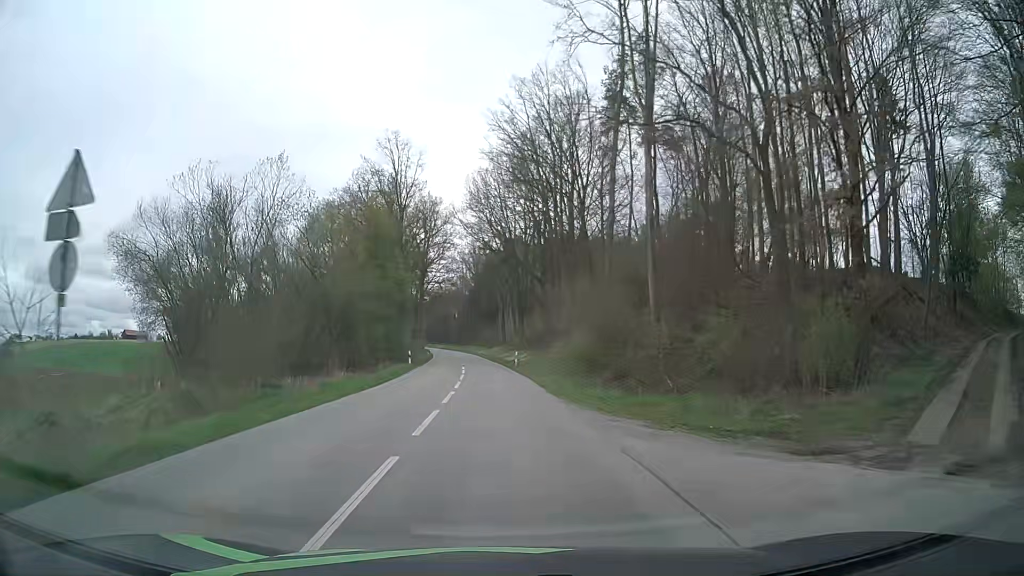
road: unclassified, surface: asphalt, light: Day
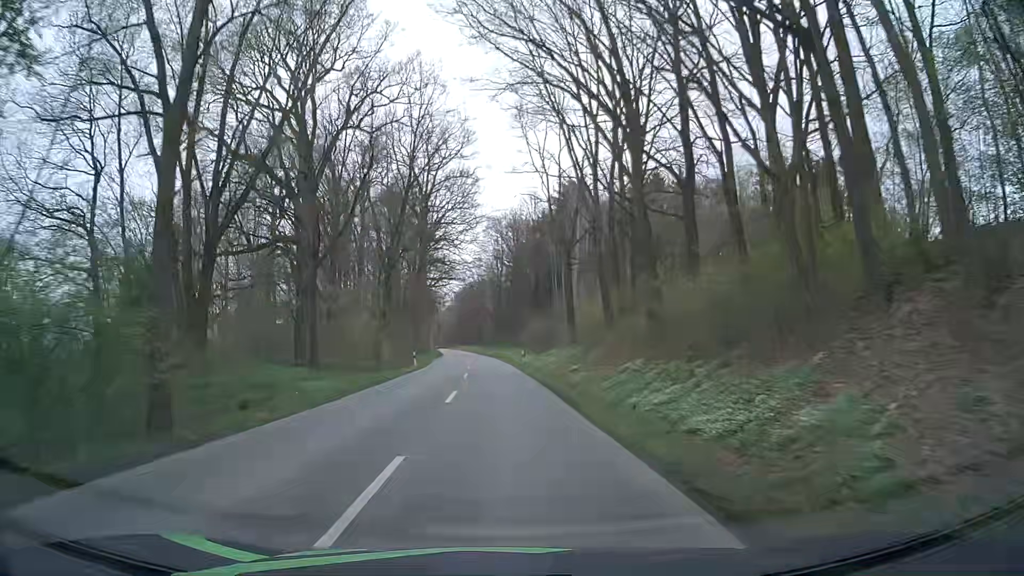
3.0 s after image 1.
(-1.7, +48.4) m; -3°
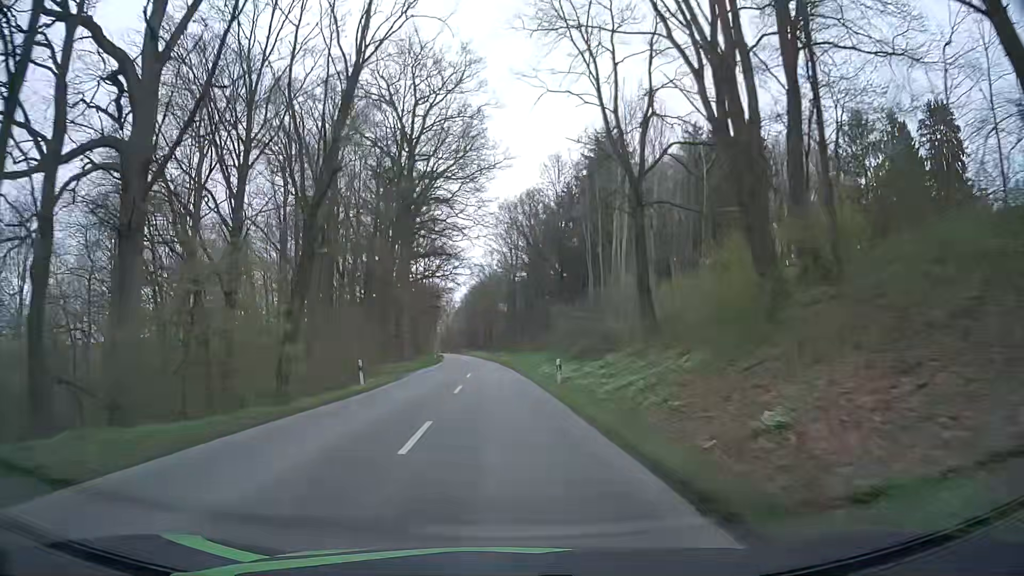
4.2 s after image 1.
(-0.3, +20.6) m; -1°
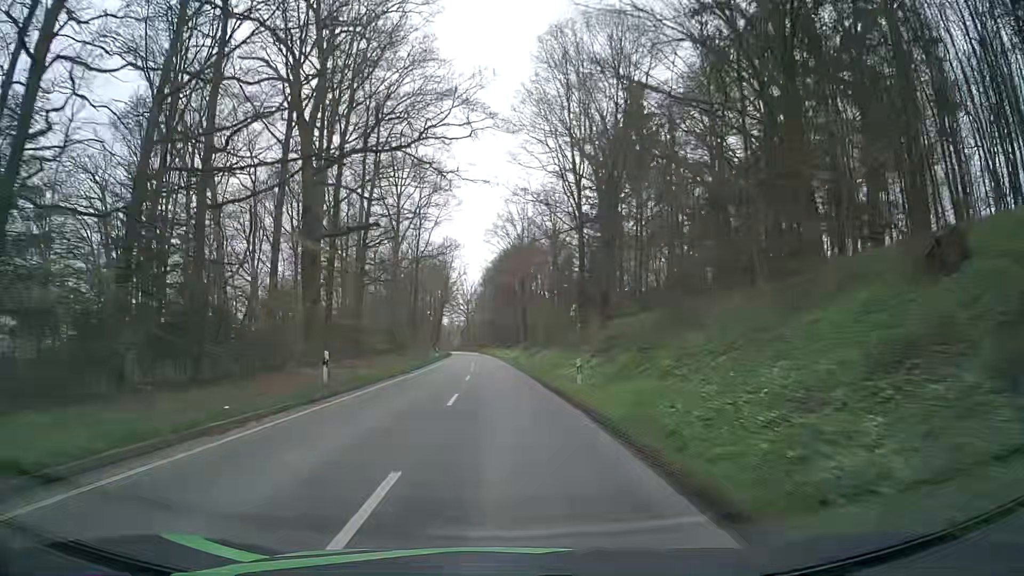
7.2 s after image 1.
(-1.5, +54.8) m; -3°
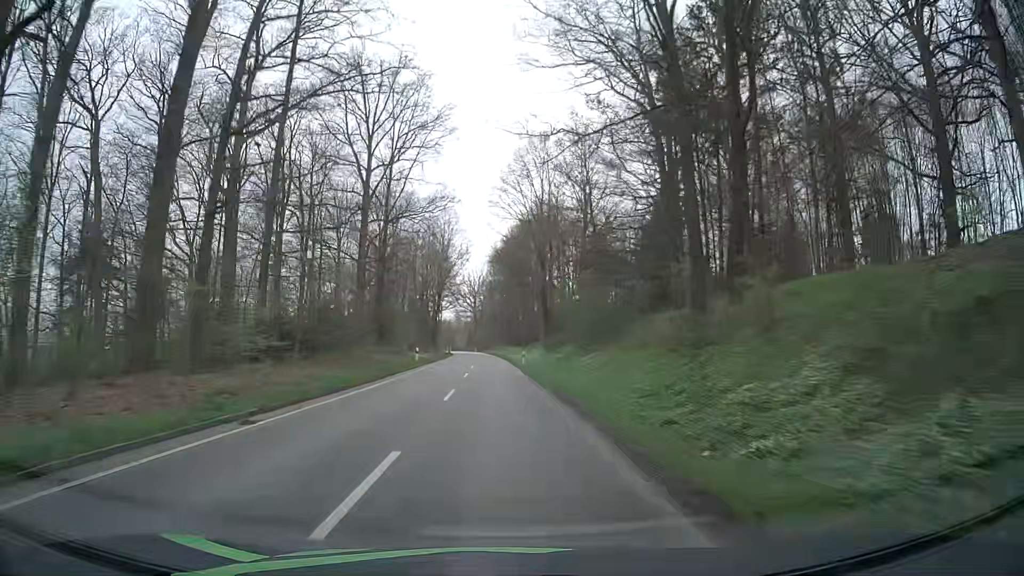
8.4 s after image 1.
(+0.1, +23.3) m; 0°
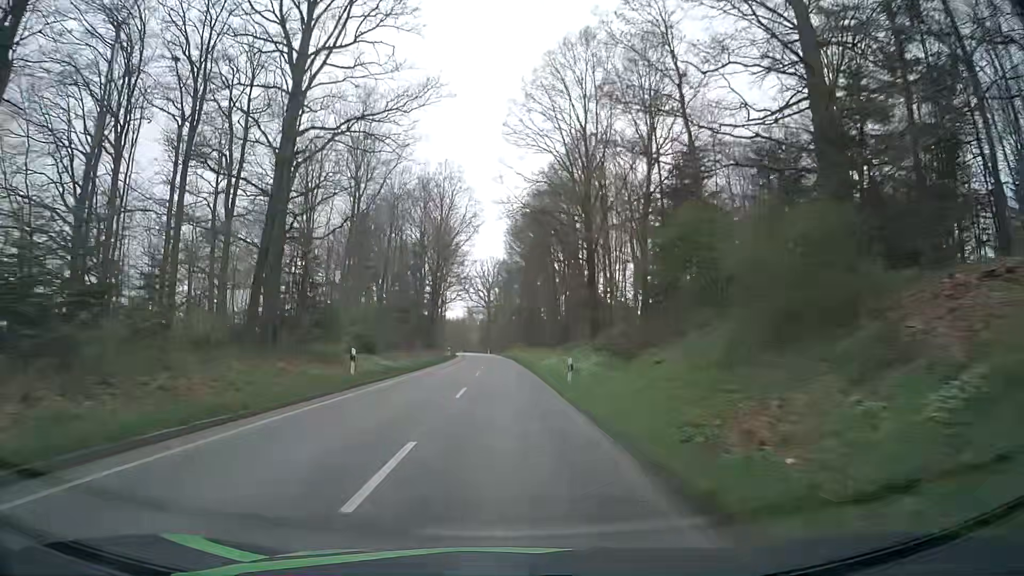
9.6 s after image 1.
(-0.5, +23.9) m; -2°
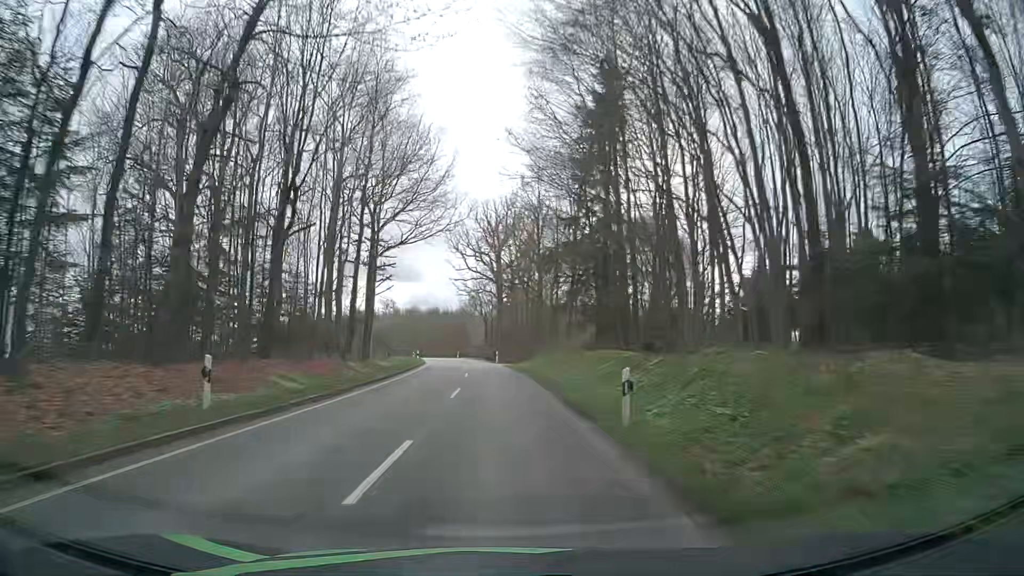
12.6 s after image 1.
(-0.9, +61.2) m; -2°
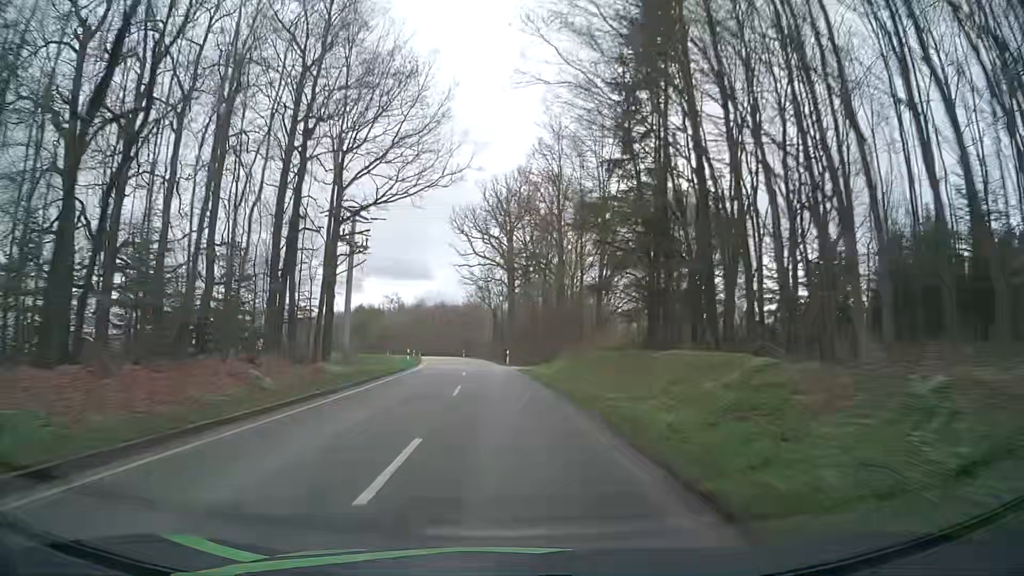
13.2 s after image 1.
(-0.1, +12.4) m; -1°
(0, +10) (0, +20) (-1, +30) (-1, +40) (-2, +50) (-3, +60) (-4, +70) (-6, +80) (-7, +90) (-9, +99) m
